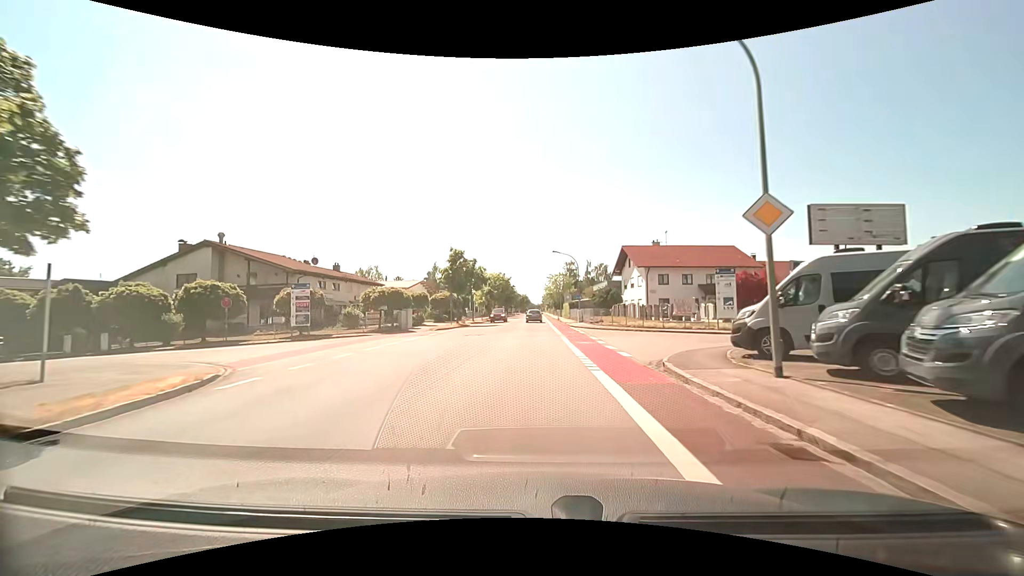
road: tertiary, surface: asphalt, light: Day
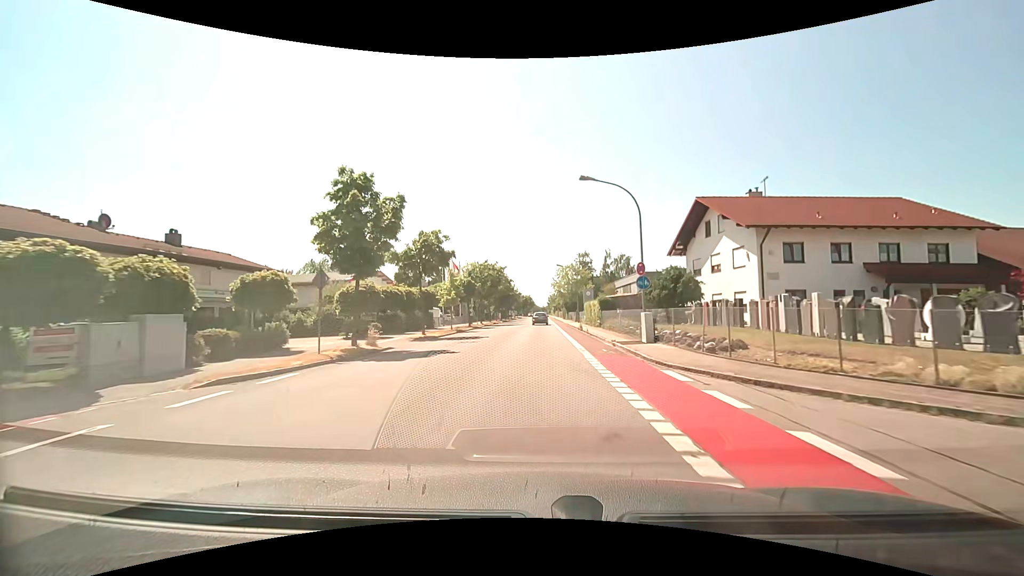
(-0.1, +28.7) m; 0°
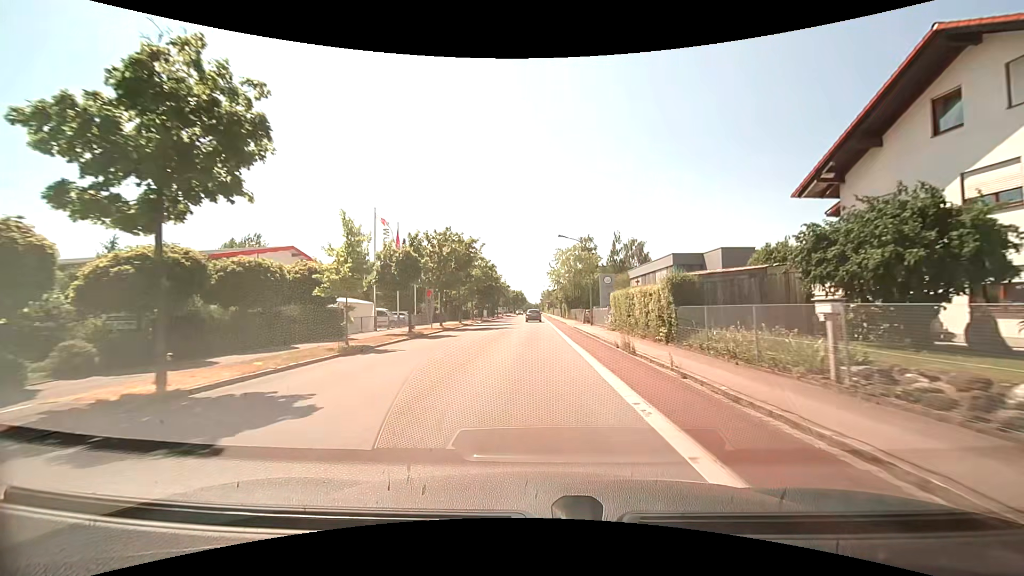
(+0.1, +22.2) m; +1°
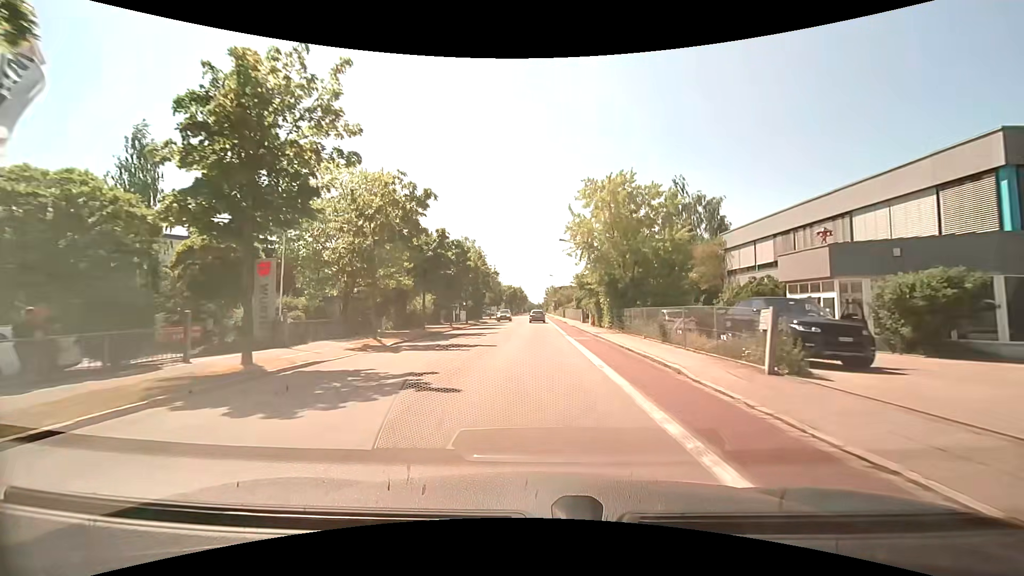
(-0.3, +37.8) m; 0°
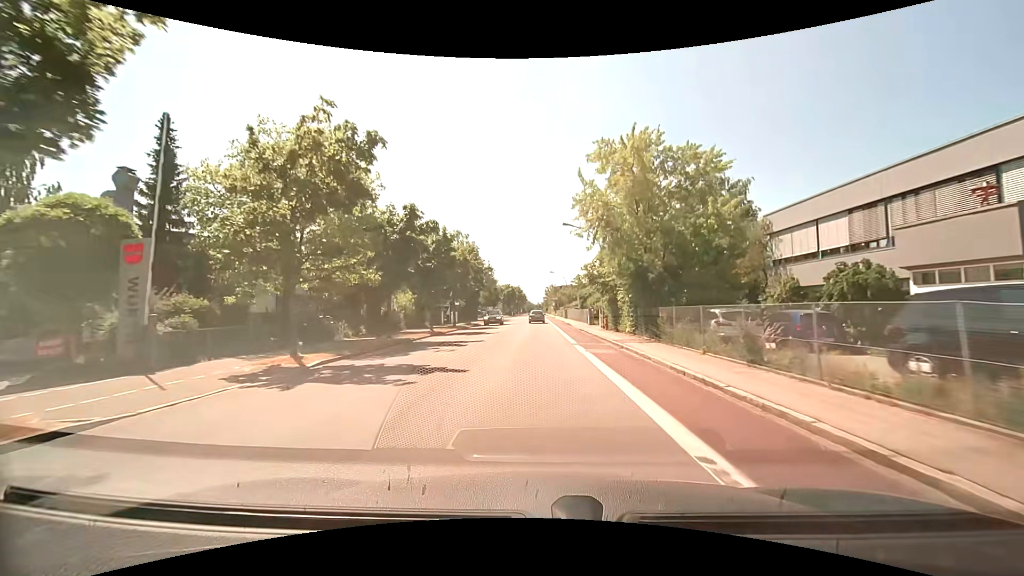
(0.0, +7.7) m; 0°
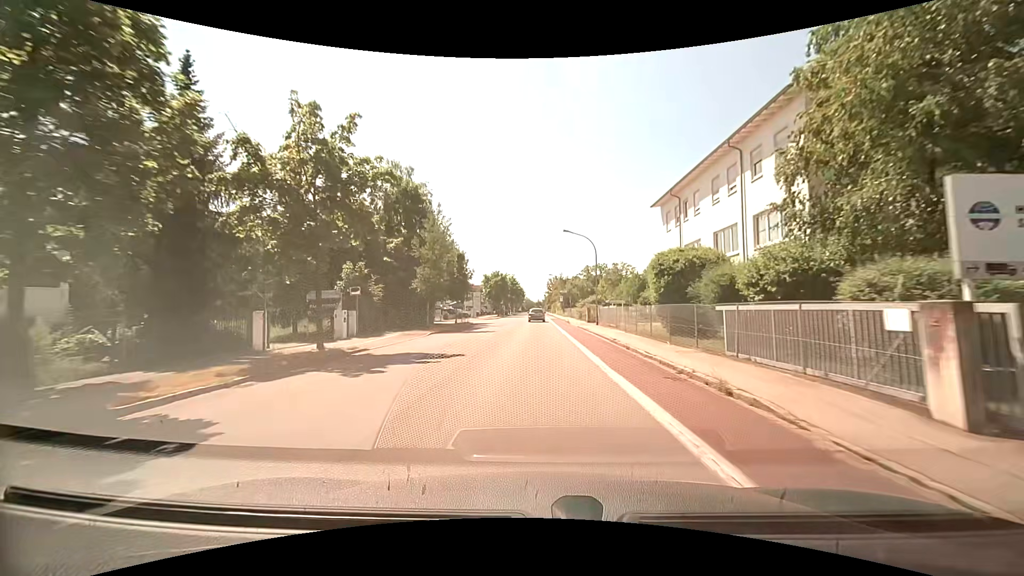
(0.0, +39.0) m; 0°
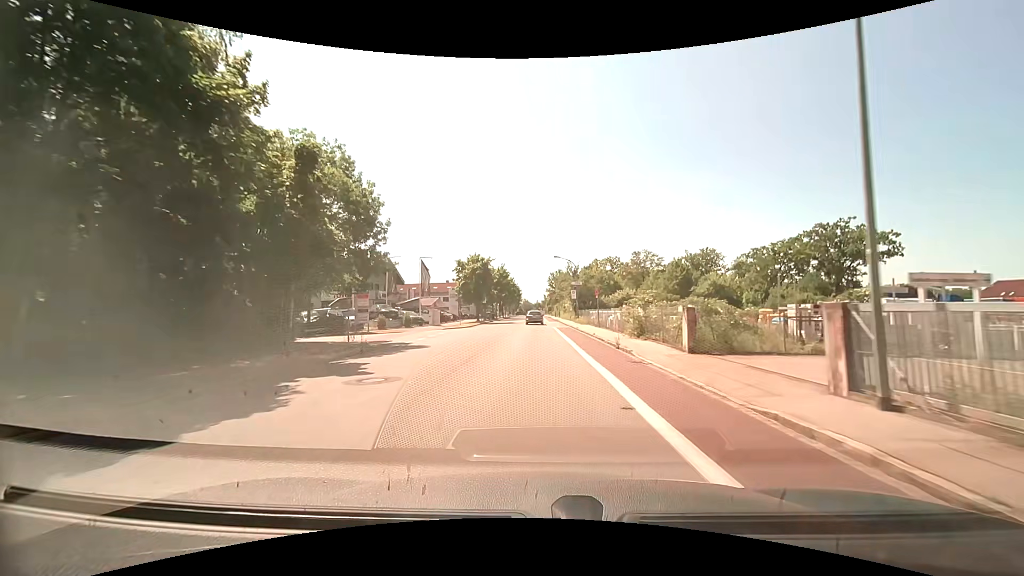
(-0.1, +31.4) m; 0°
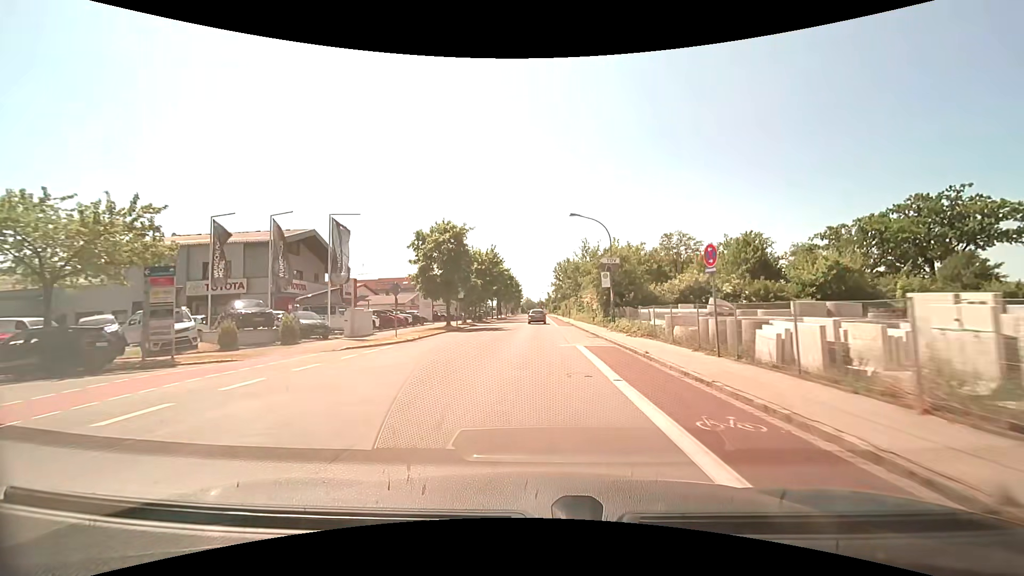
(0.0, +23.4) m; -1°
